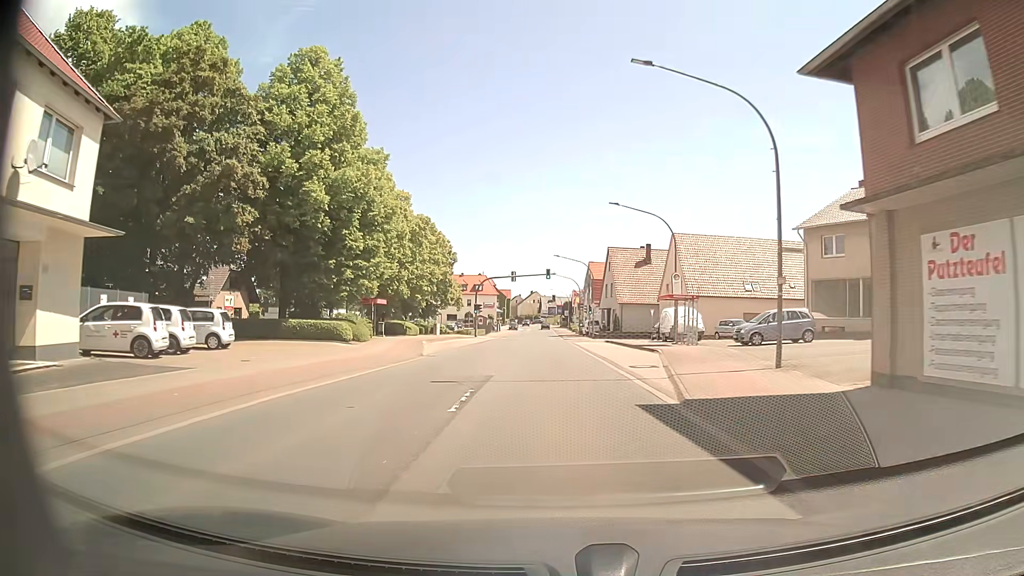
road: primary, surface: asphalt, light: Day
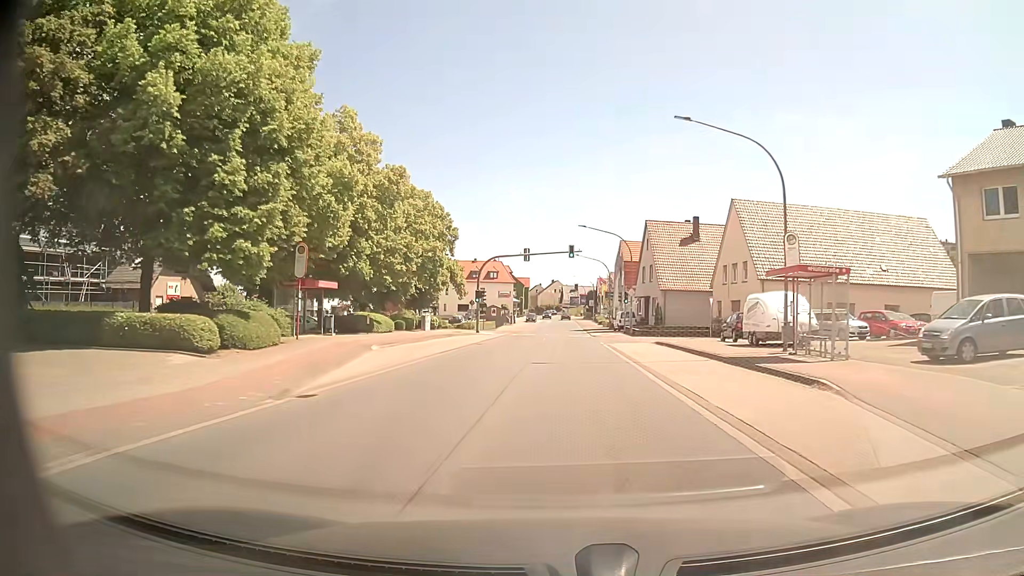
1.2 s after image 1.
(-0.3, +15.5) m; -2°
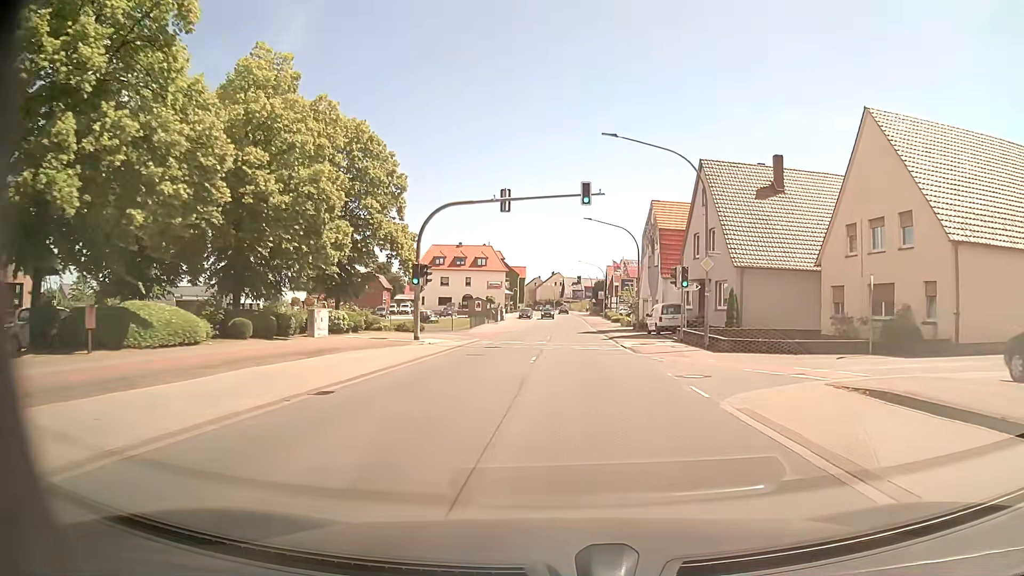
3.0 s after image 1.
(-0.2, +23.6) m; 0°
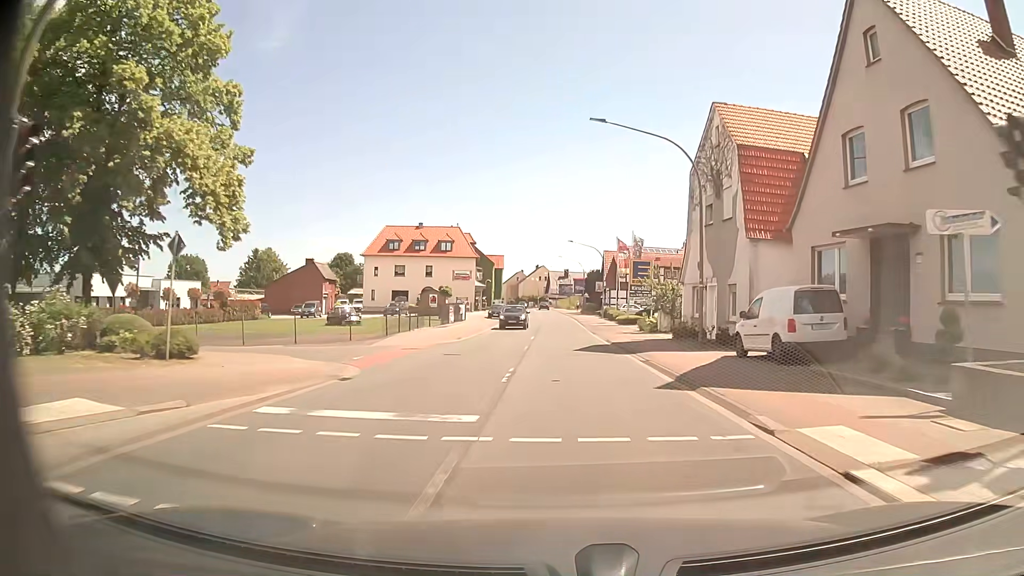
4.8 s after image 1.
(+0.3, +23.7) m; +1°
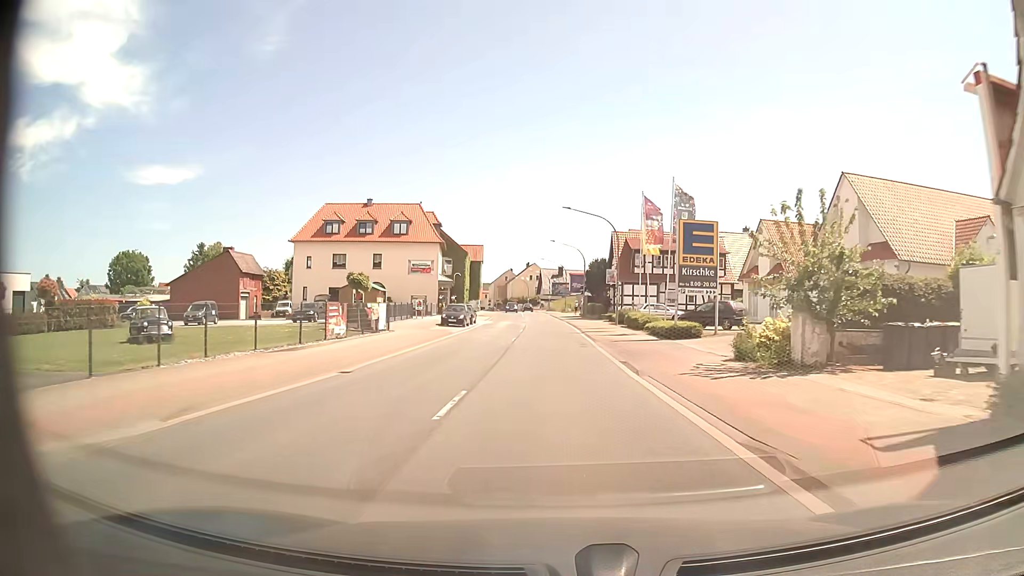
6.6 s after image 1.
(+0.3, +23.5) m; +1°
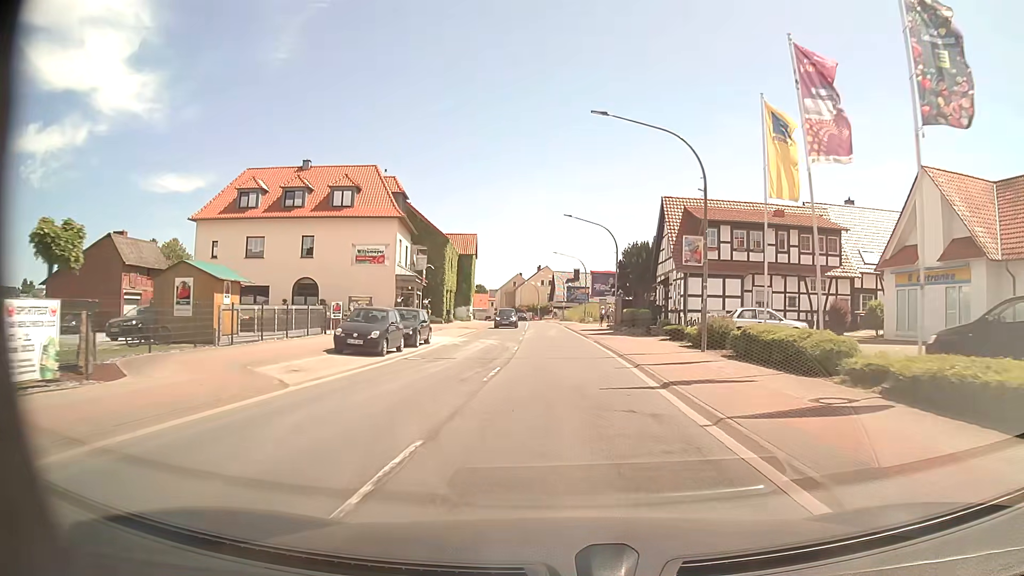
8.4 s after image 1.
(-0.1, +23.3) m; -1°
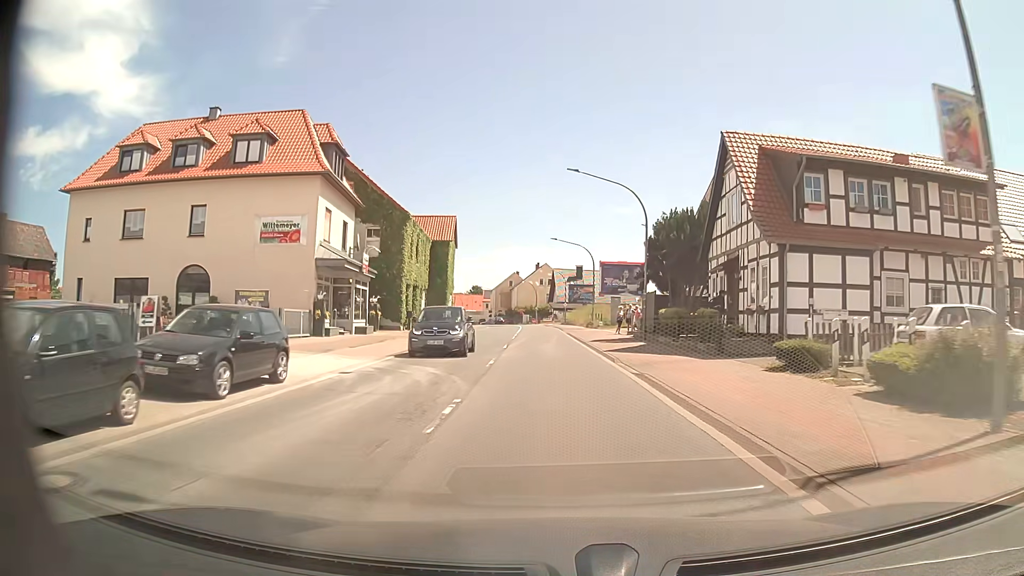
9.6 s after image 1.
(0.0, +15.4) m; 0°
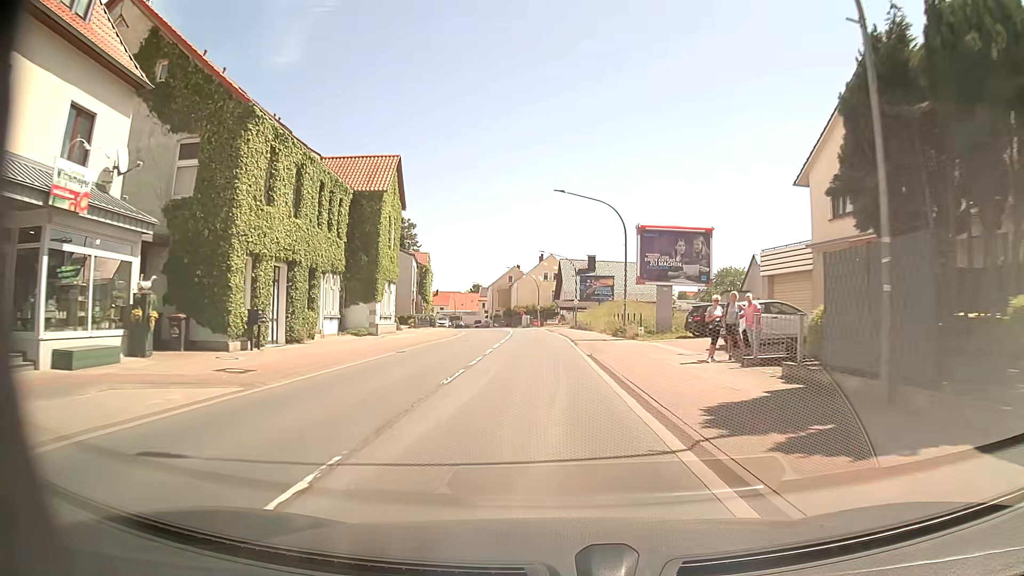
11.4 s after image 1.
(0.0, +23.1) m; -1°
(0, +10) (0, +20) (-1, +30) (-1, +40) (-2, +50) (-2, +60) (-3, +70) (-5, +80) (-7, +90) (-9, +99) m
